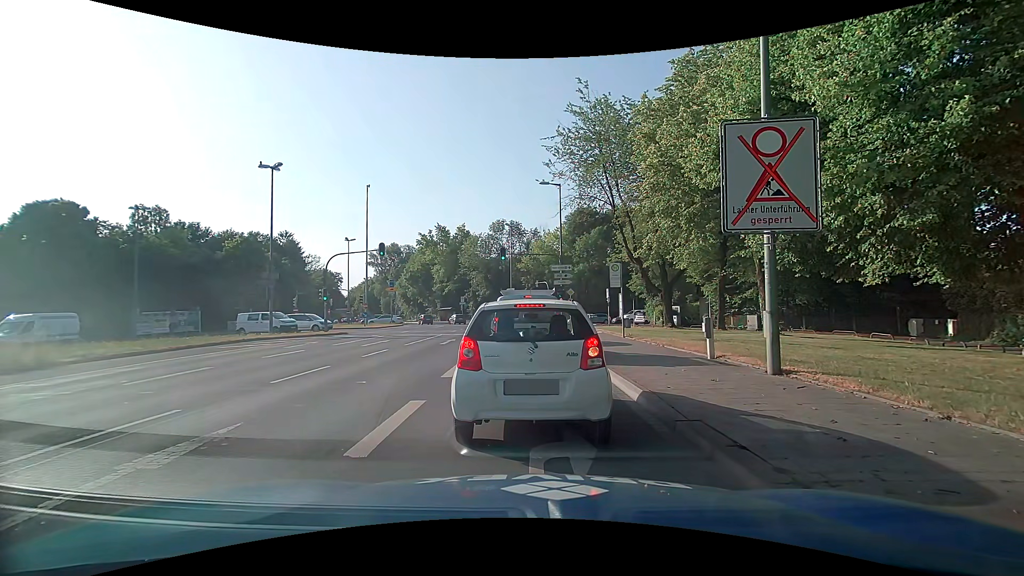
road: primary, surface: asphalt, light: Day
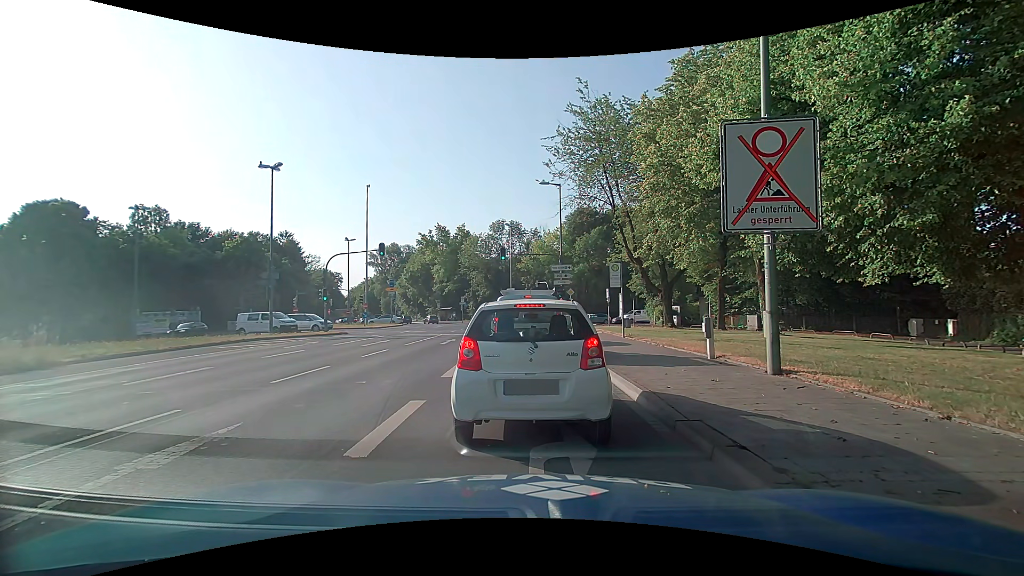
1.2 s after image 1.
(0.0, 0.0) m; 0°
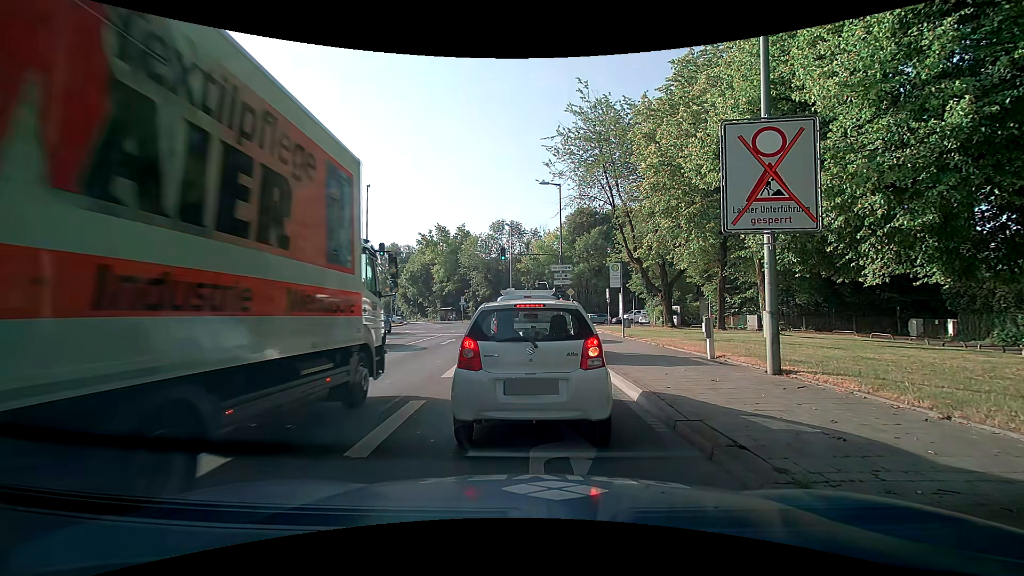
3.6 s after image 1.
(0.0, 0.0) m; 0°
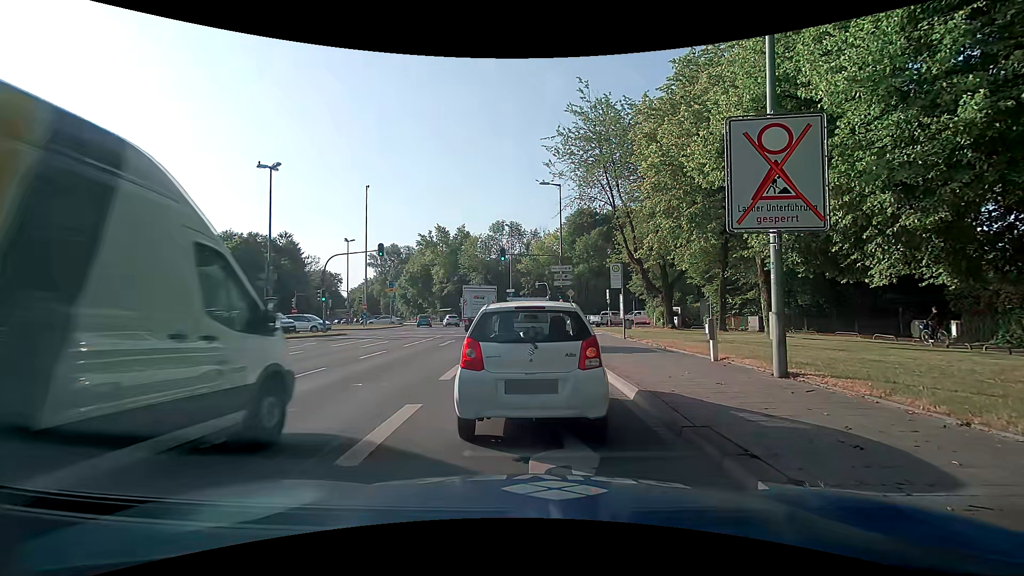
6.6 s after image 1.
(0.0, +0.2) m; 0°
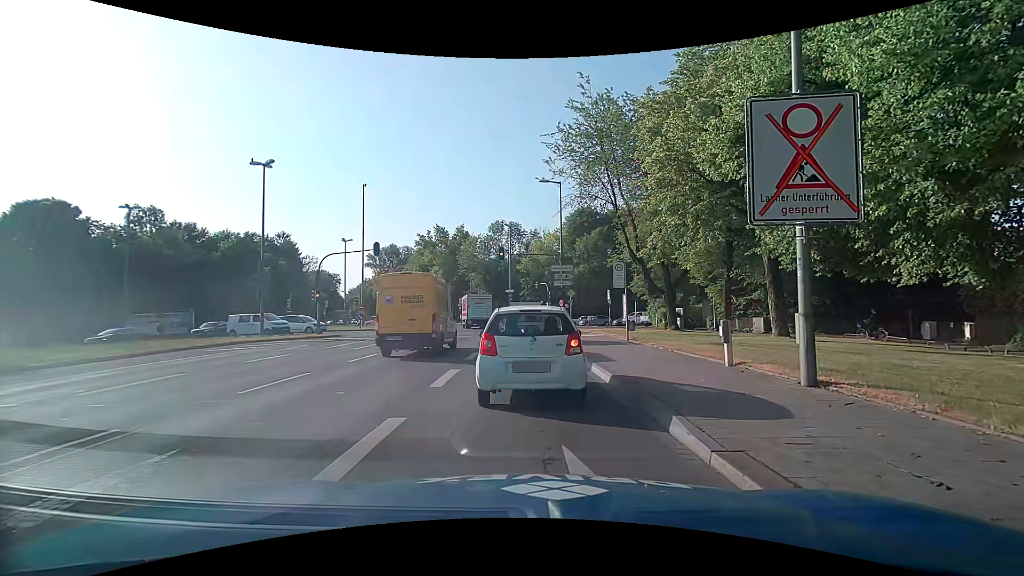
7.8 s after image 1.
(0.0, +0.9) m; 0°
